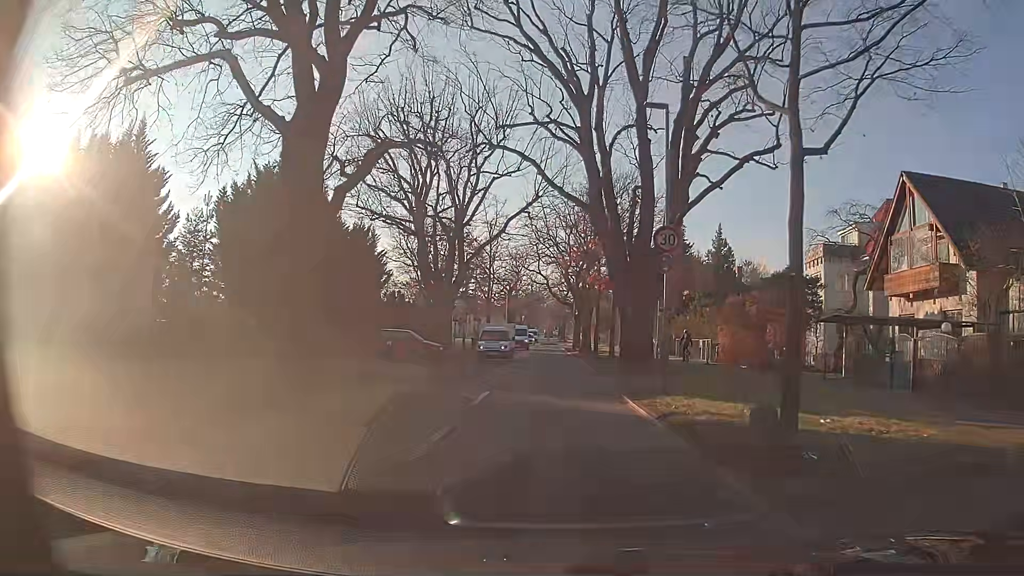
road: secondary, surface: asphalt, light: Day
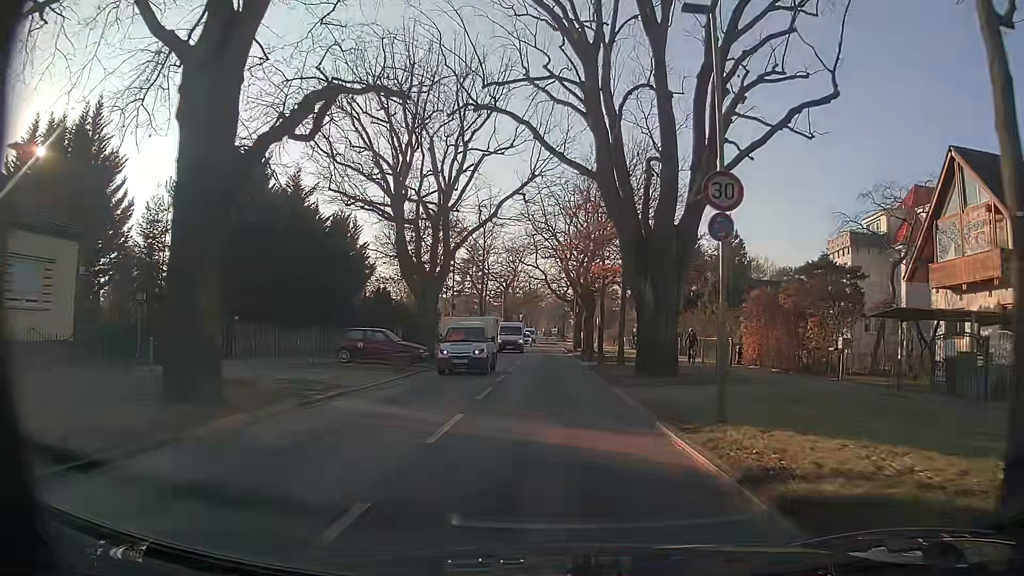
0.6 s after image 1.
(+0.1, +4.8) m; +1°
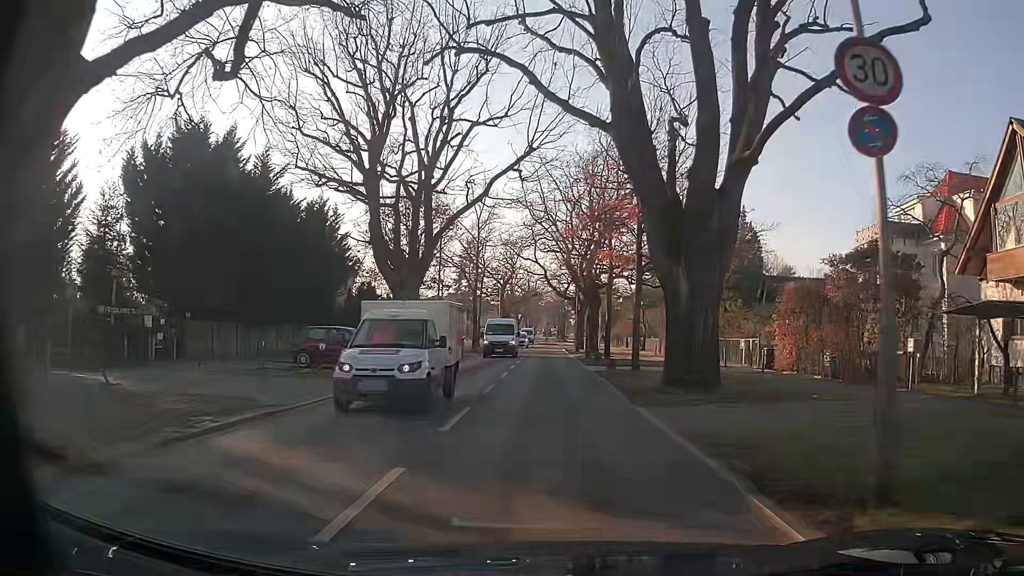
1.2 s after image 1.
(0.0, +4.8) m; +1°
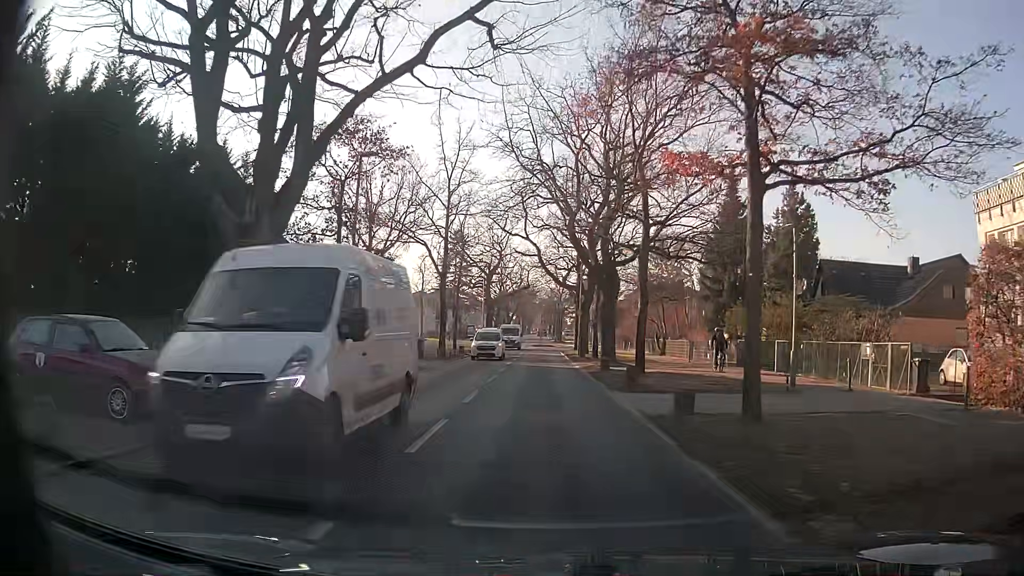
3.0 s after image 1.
(-0.1, +13.9) m; -1°
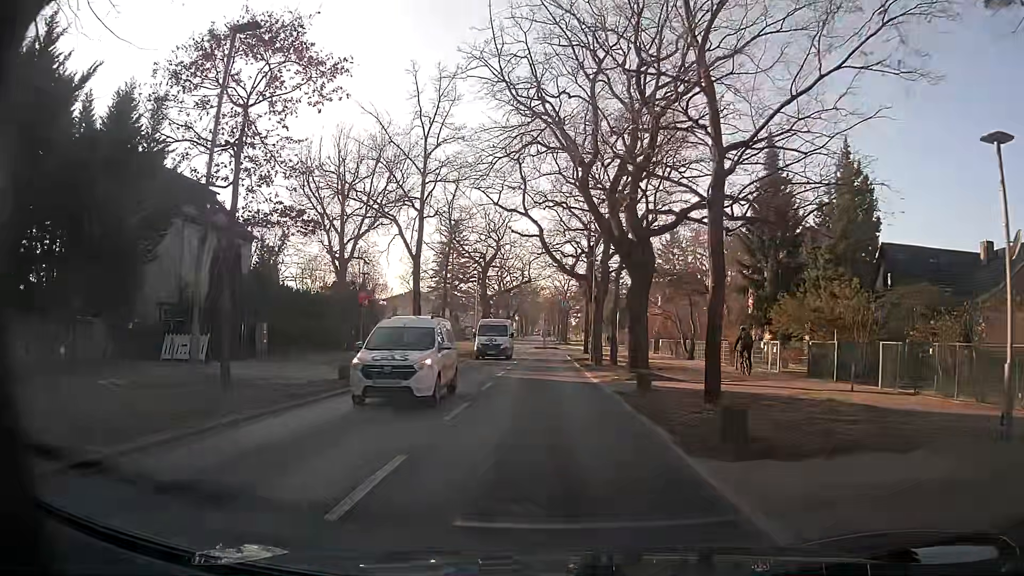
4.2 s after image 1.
(+0.1, +8.8) m; 0°
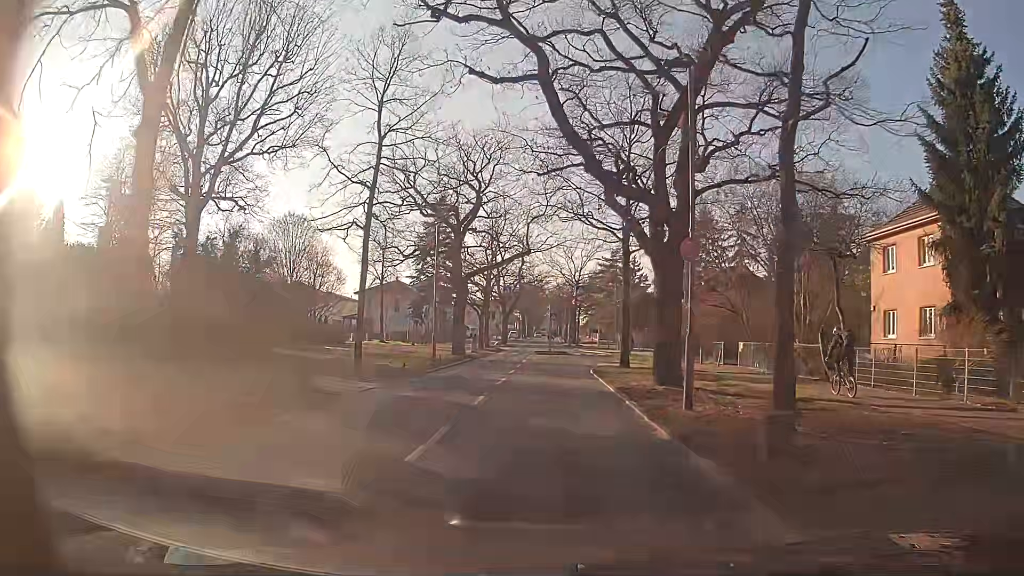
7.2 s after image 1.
(-0.2, +21.8) m; -1°
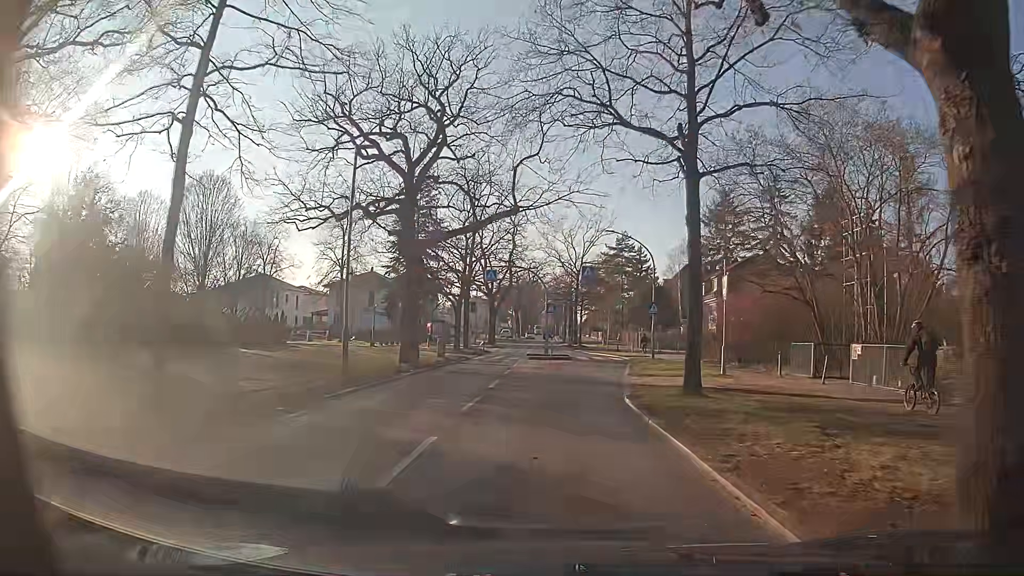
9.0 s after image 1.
(0.0, +13.5) m; 0°
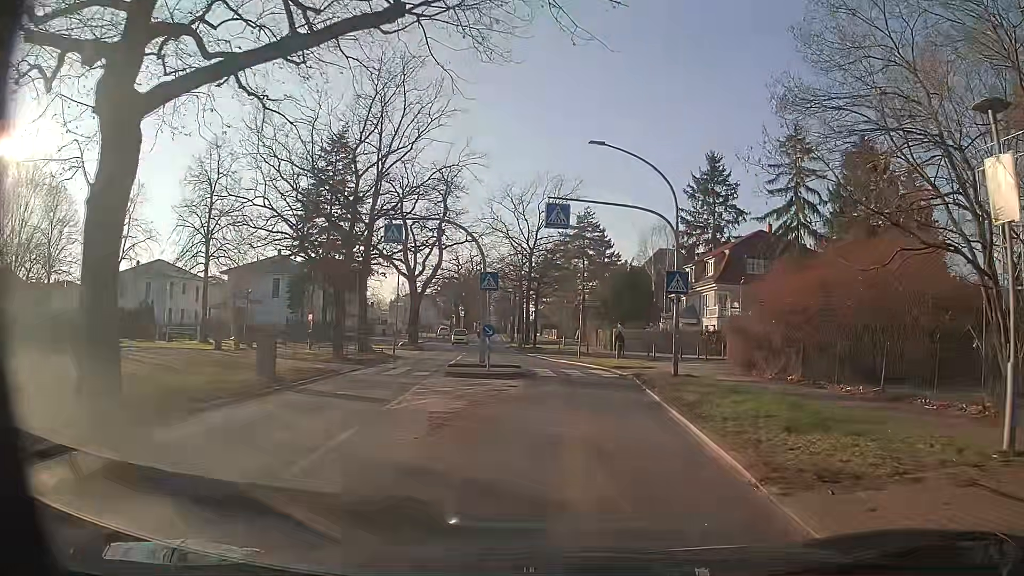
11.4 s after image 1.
(+0.5, +17.9) m; +6°
(0, +10) (+1, +20) (0, +30) (-3, +40) (-4, +50) (-5, +59) (-6, +69) (-7, +79) (-8, +89) (-9, +99) m
